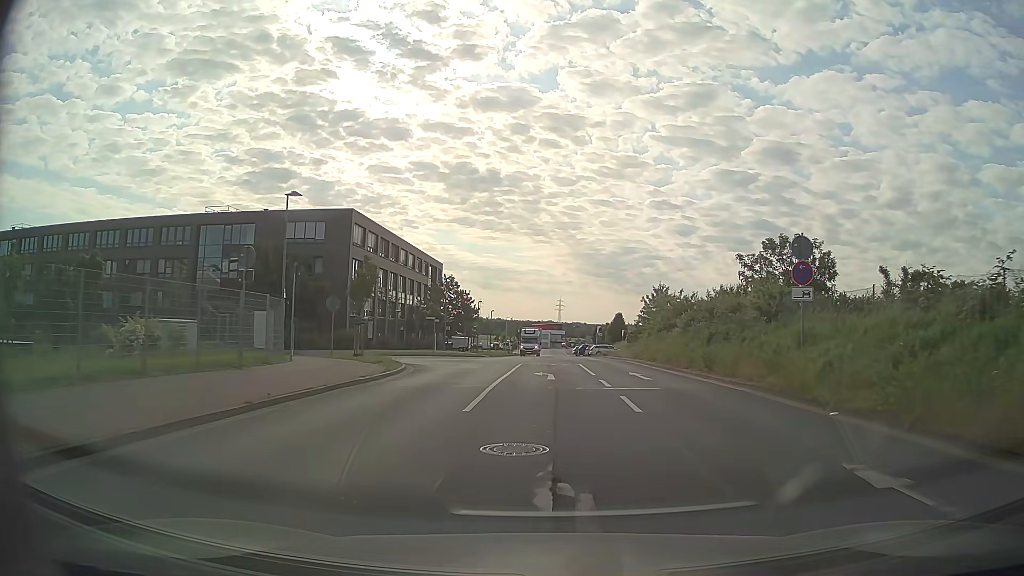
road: tertiary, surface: asphalt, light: Day
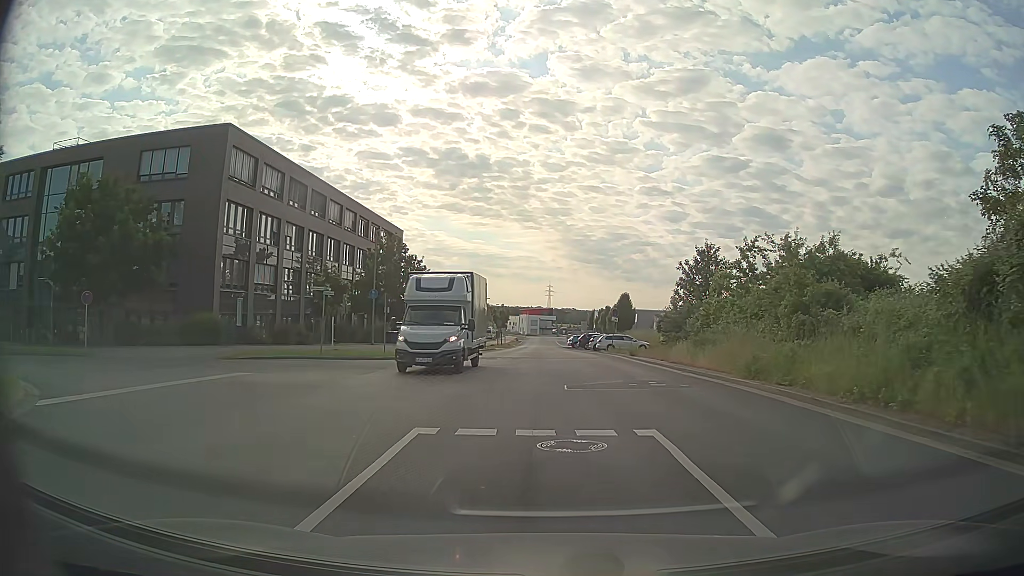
(+0.4, +26.0) m; +1°
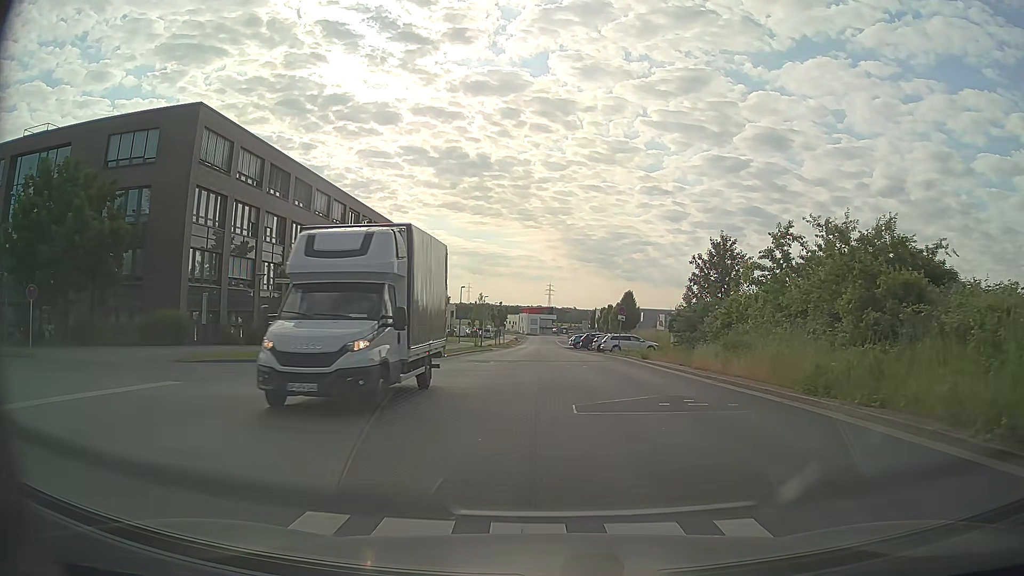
(0.0, +4.2) m; 0°
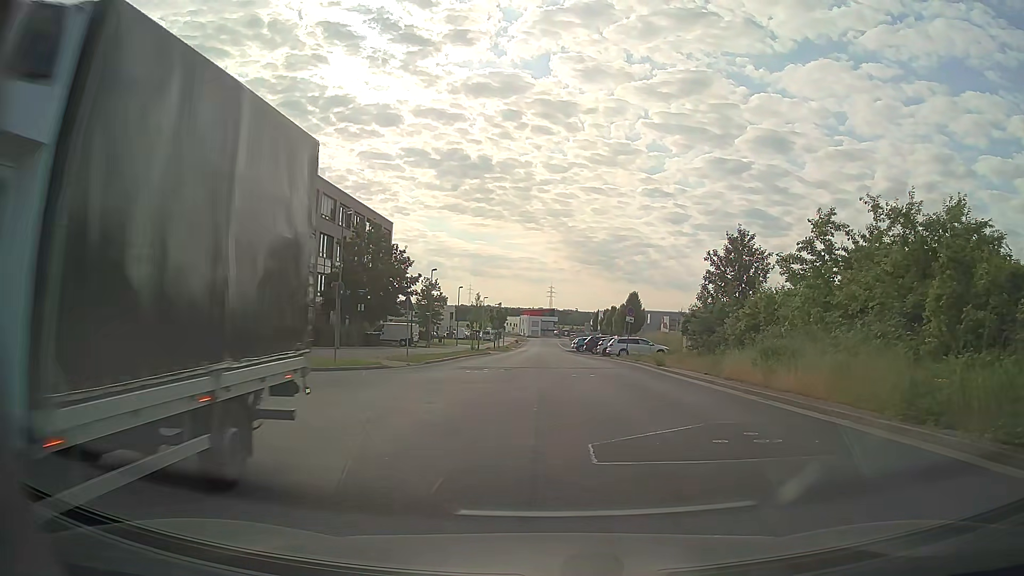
(0.0, +3.8) m; 0°
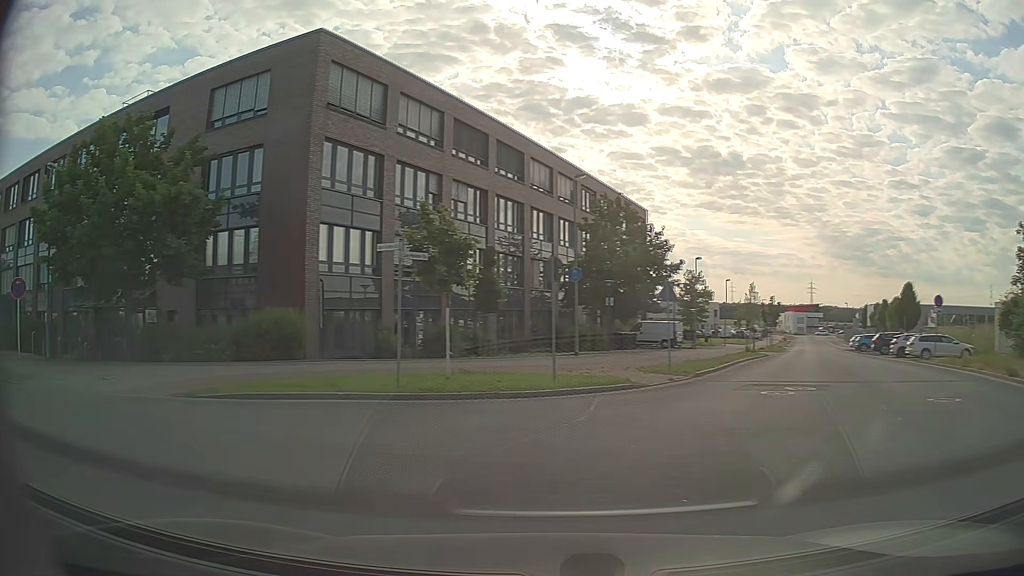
(-1.0, +9.0) m; -21°
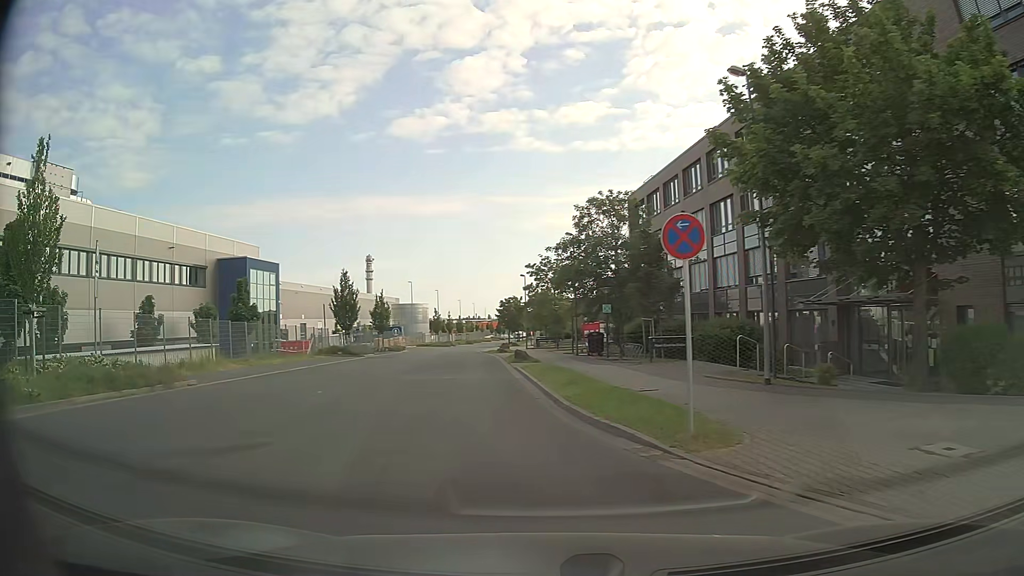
(-6.5, +9.4) m; -63°
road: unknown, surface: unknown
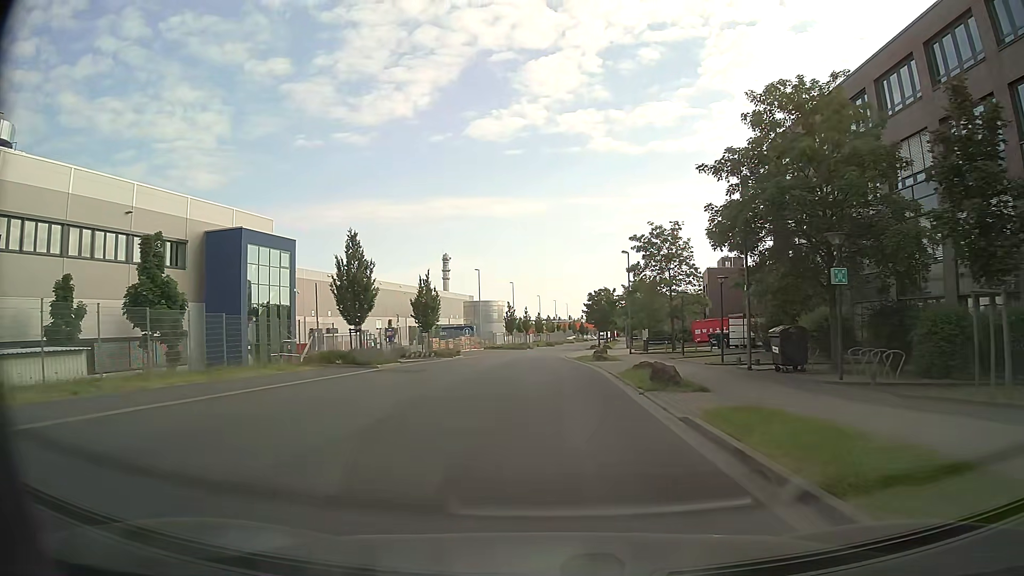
(-2.3, +19.9) m; -8°
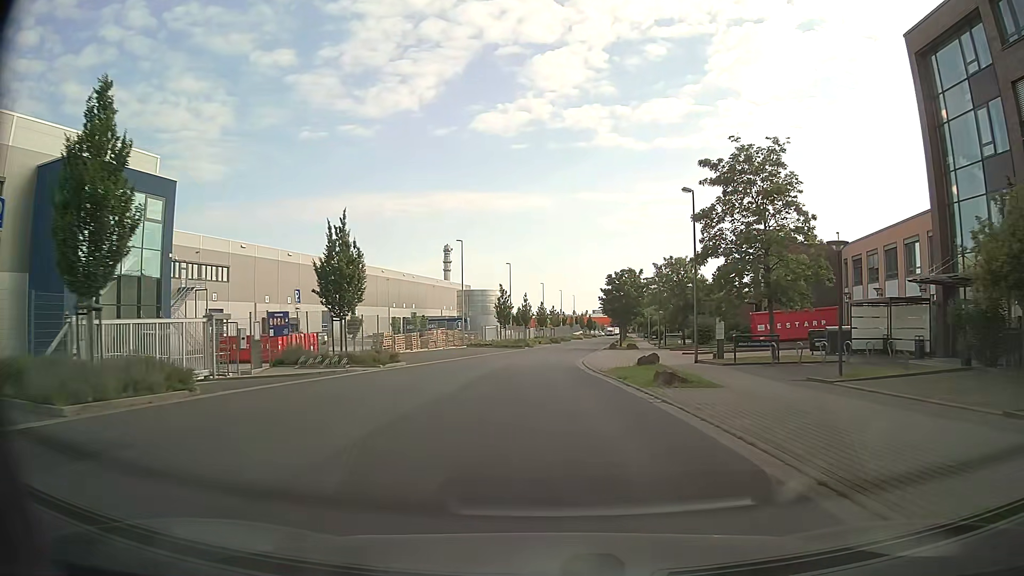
(0.0, +21.5) m; 0°
(0, +10) (0, +20) (0, +30) (+1, +40) (+2, +50) (+3, +60) (+4, +70) (+6, +80) (+7, +90) (+8, +100) m
